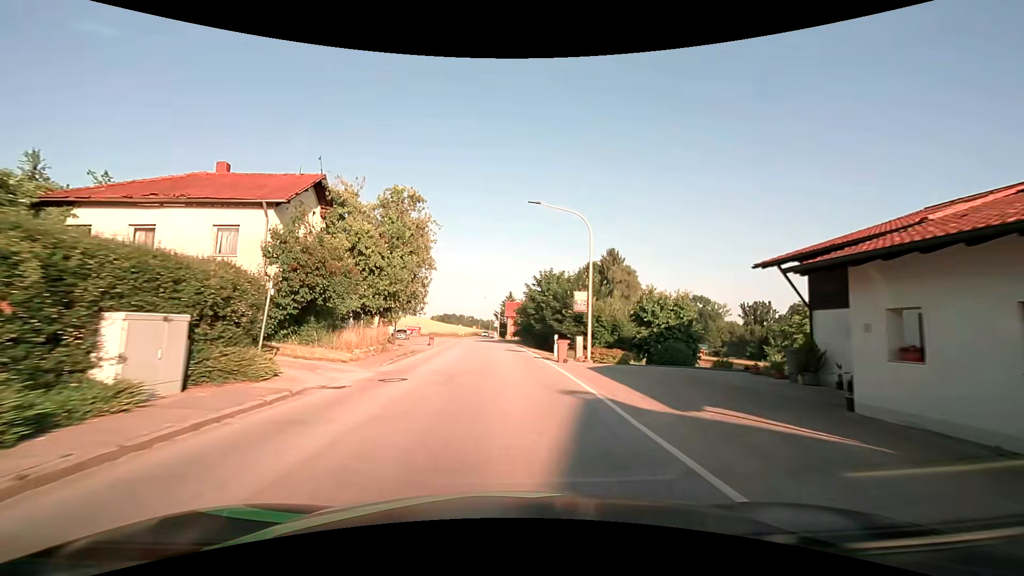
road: secondary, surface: asphalt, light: Day
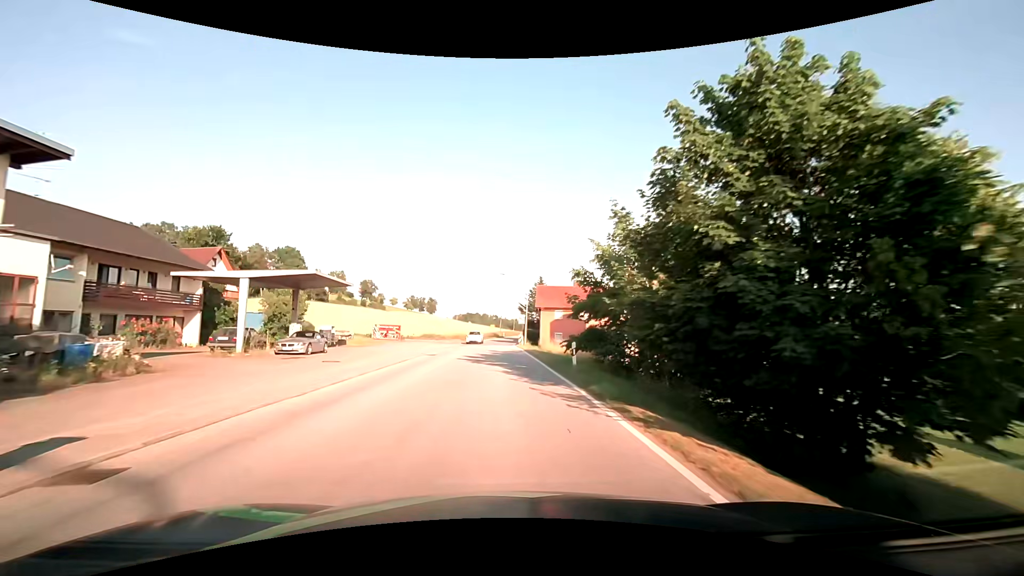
(-0.9, +37.5) m; -3°
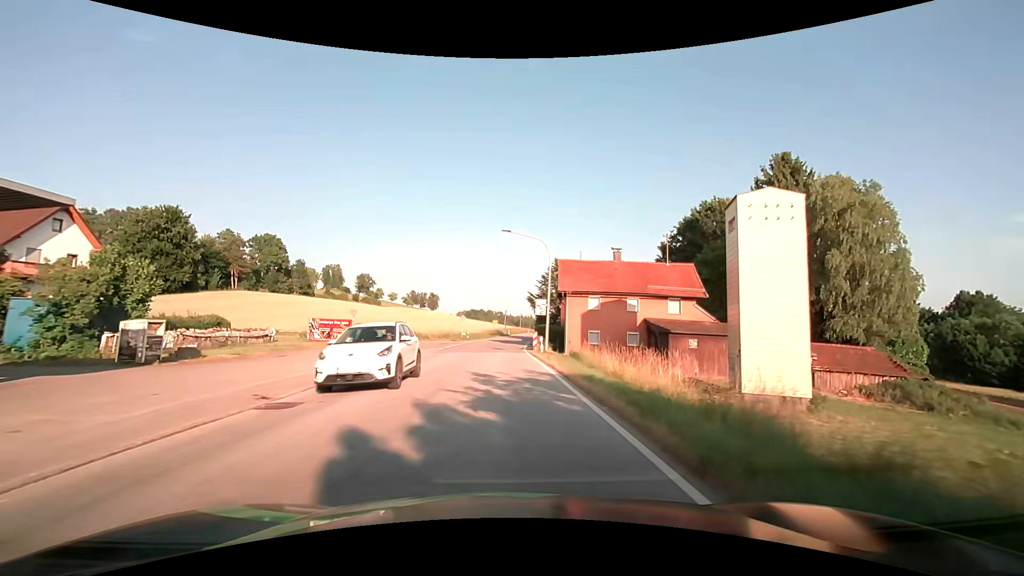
(-0.1, +21.0) m; 0°
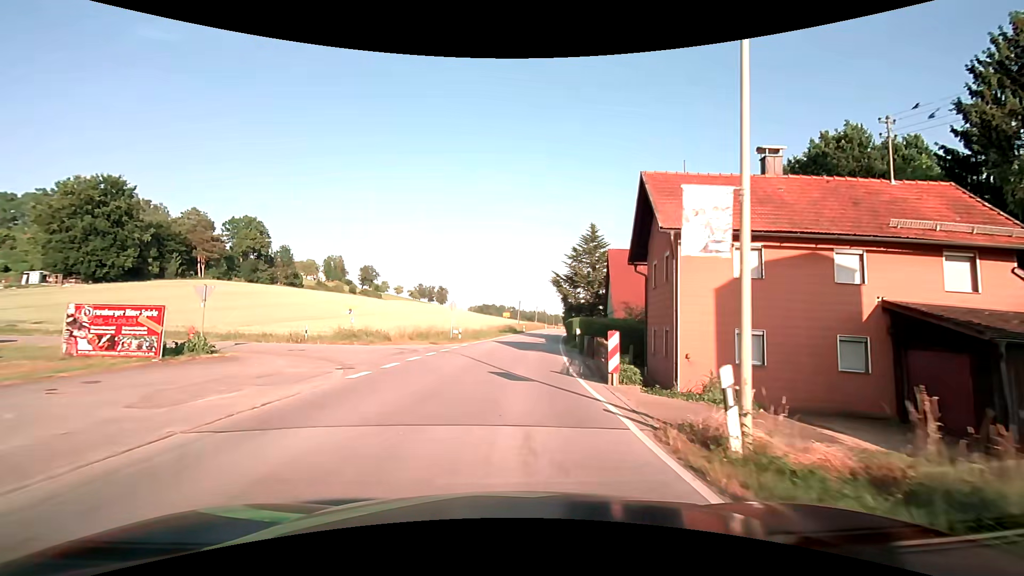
(-0.3, +22.8) m; -1°
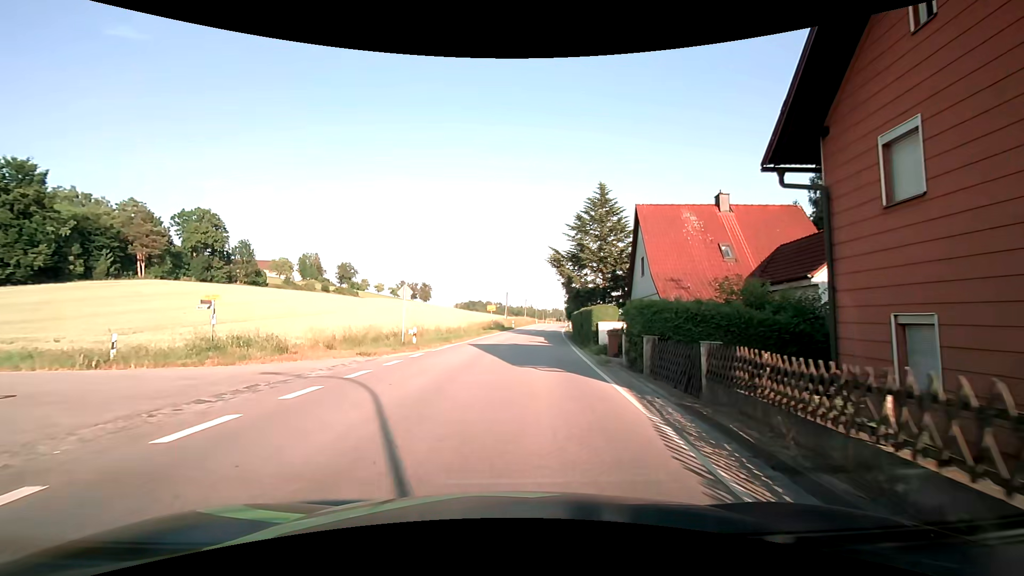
(+0.2, +13.1) m; +2°
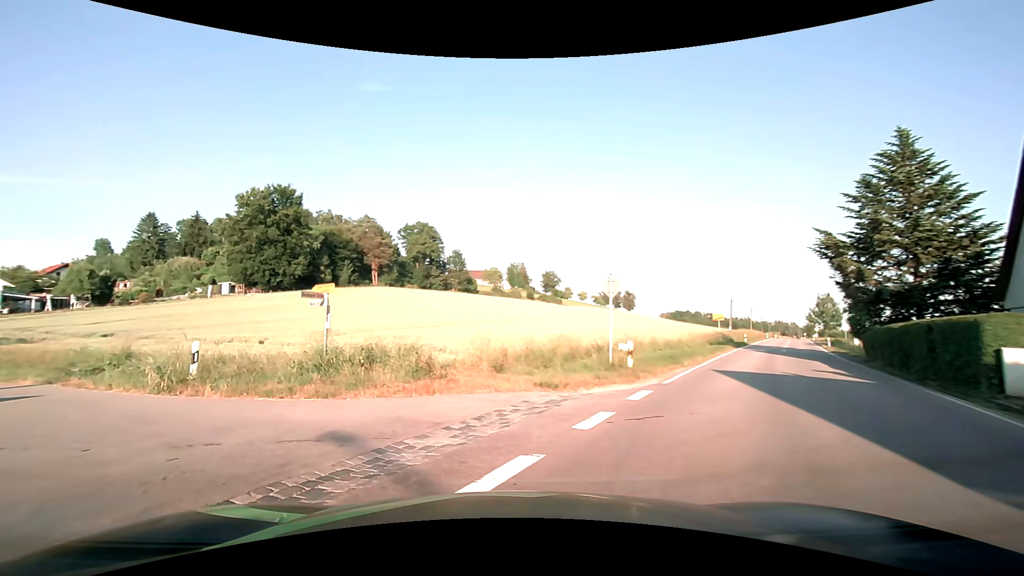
(-1.2, +8.4) m; -23°
